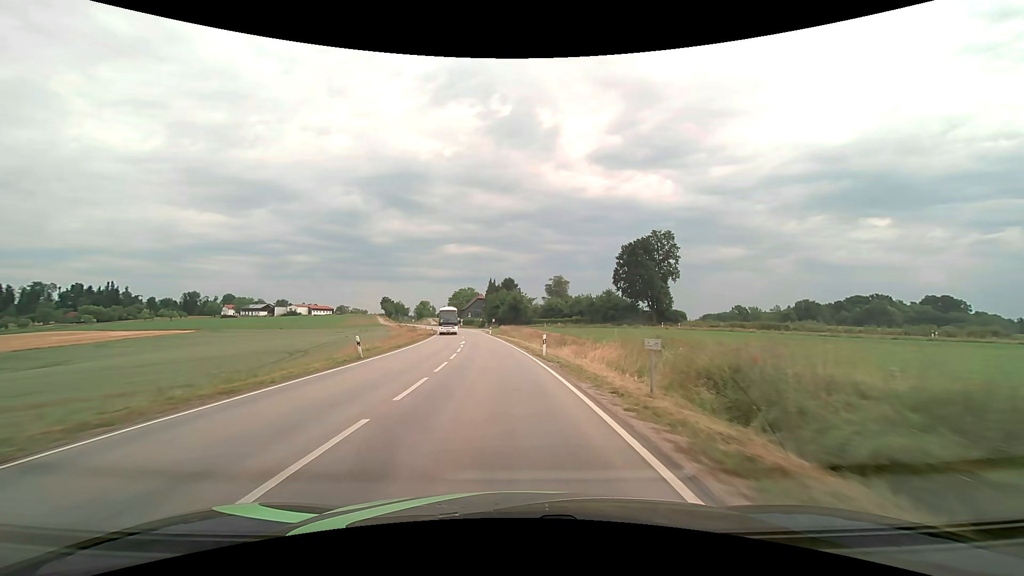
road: secondary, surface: asphalt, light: Day
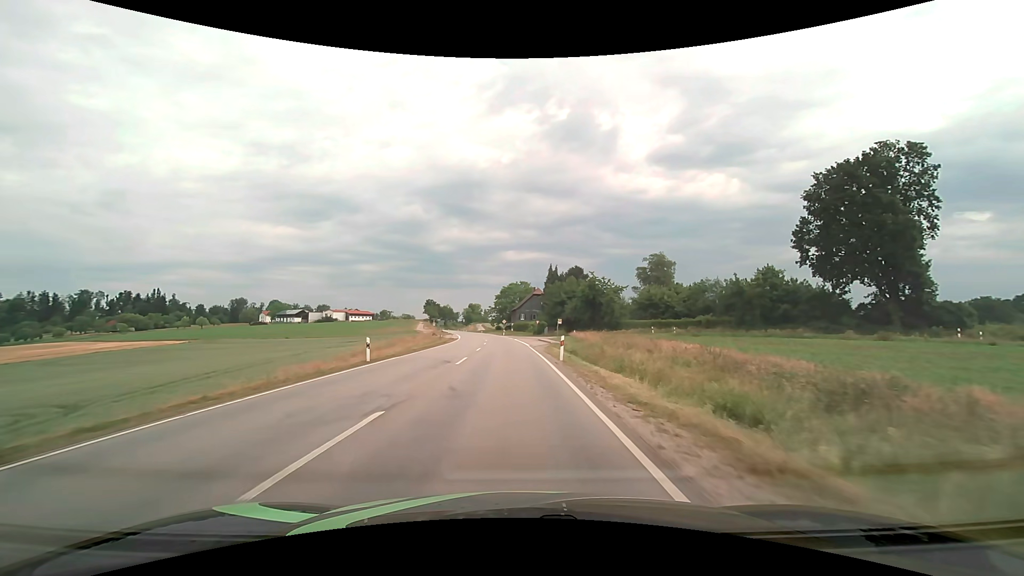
(-3.1, +52.1) m; -7°
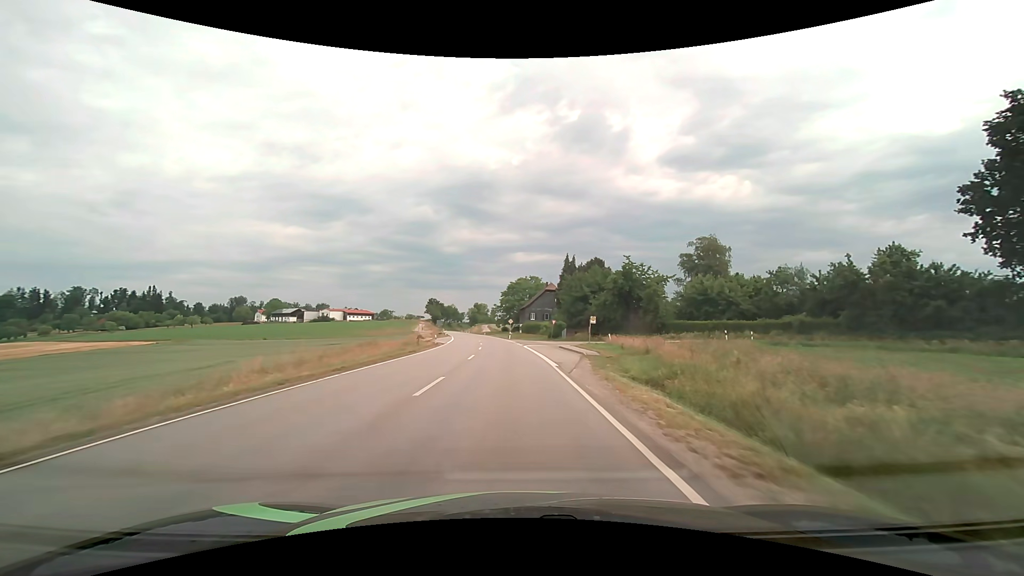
(-0.2, +20.7) m; -1°
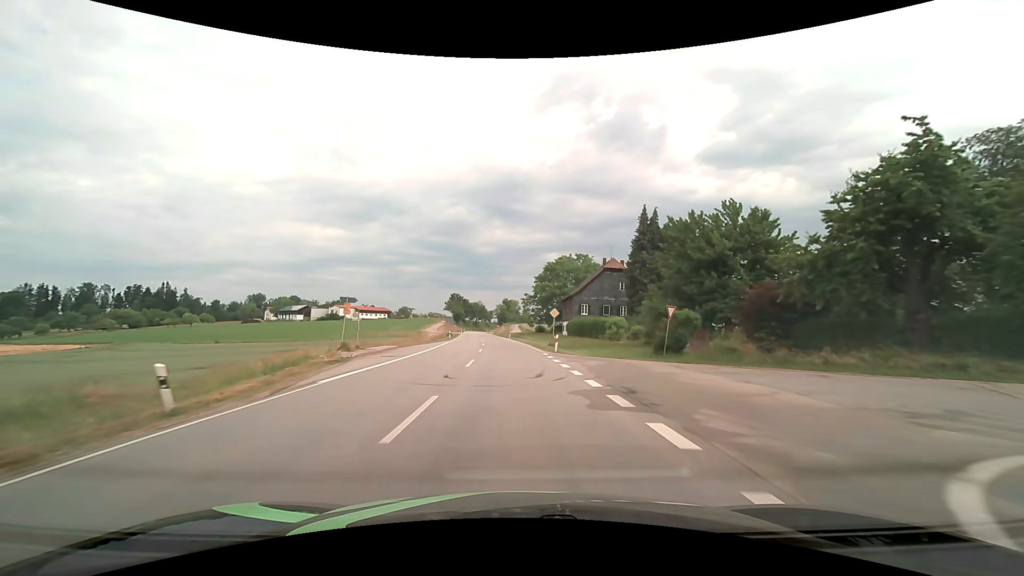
(-1.2, +41.5) m; -4°
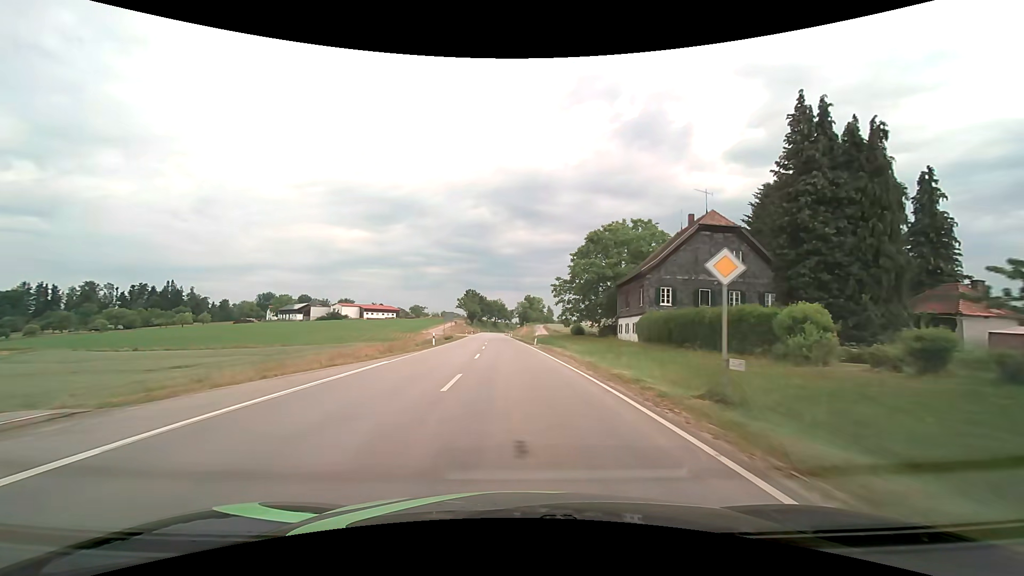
(-0.7, +31.2) m; -3°
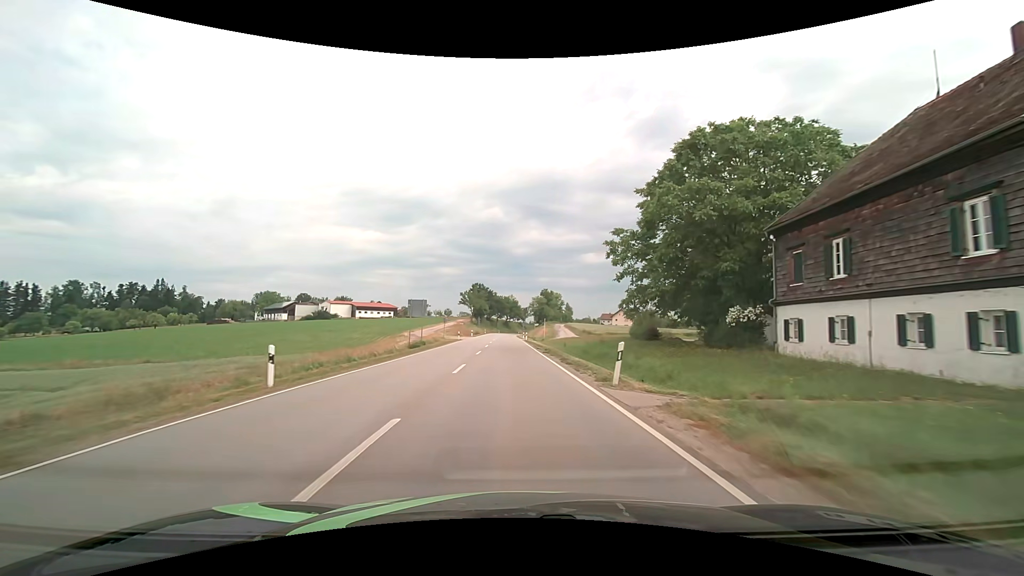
(-0.5, +31.3) m; -2°
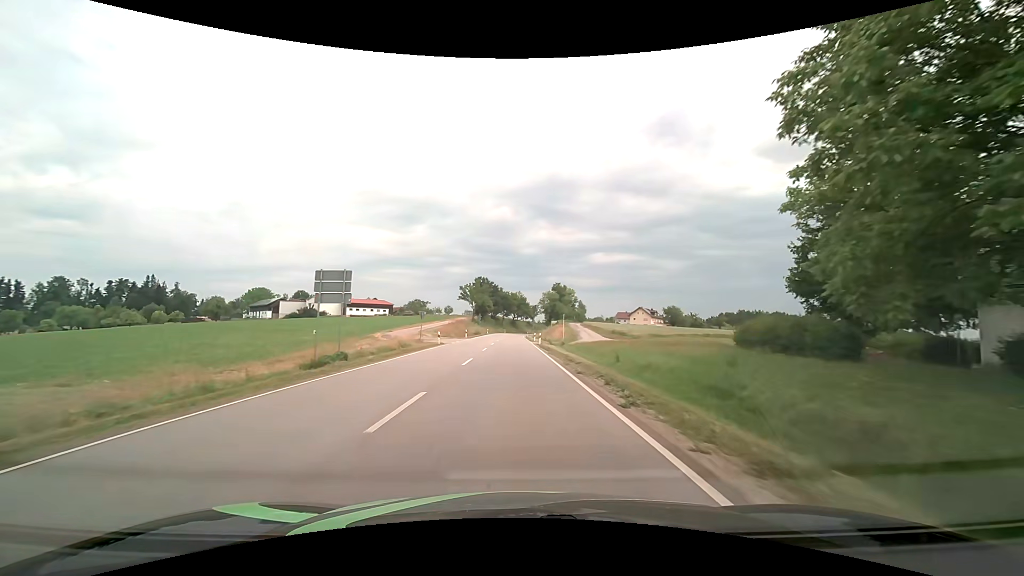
(-0.1, +21.0) m; -1°
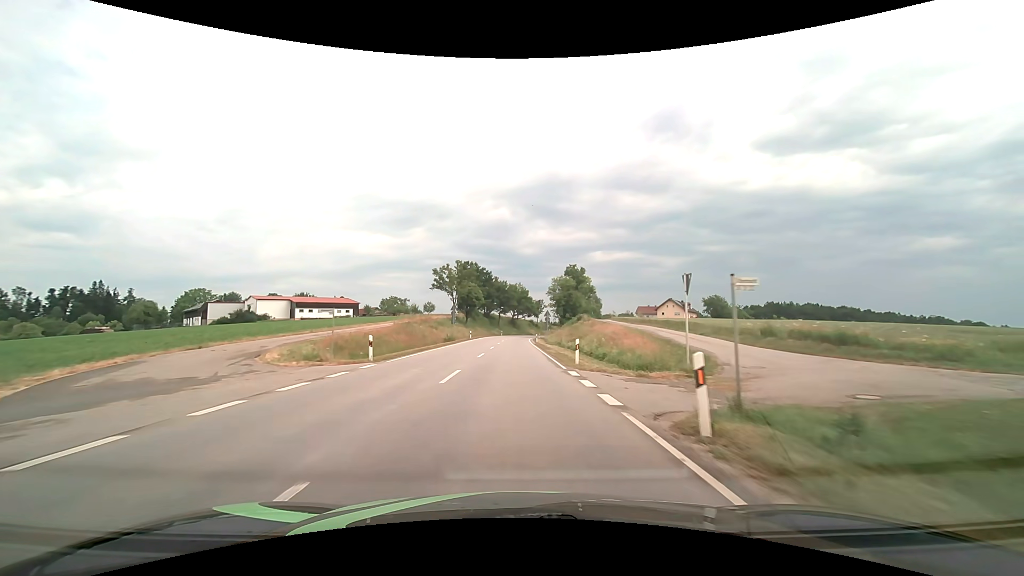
(-0.2, +42.1) m; 0°
(0, +10) (0, +20) (0, +30) (0, +40) (0, +50) (0, +60) (0, +70) (0, +80) (+1, +90) (+1, +100) m
